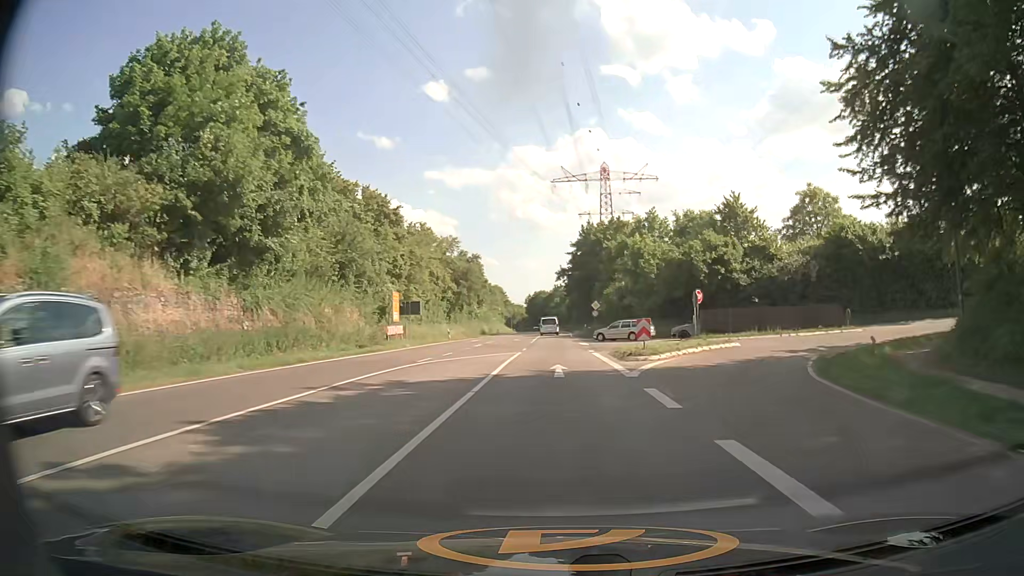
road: secondary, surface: asphalt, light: Day
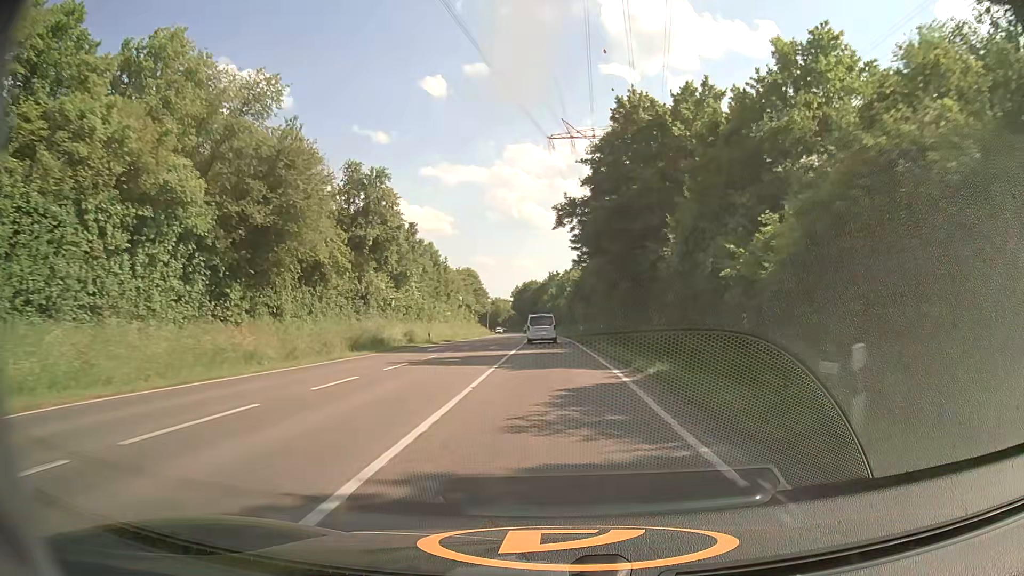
(+0.1, +56.8) m; 0°
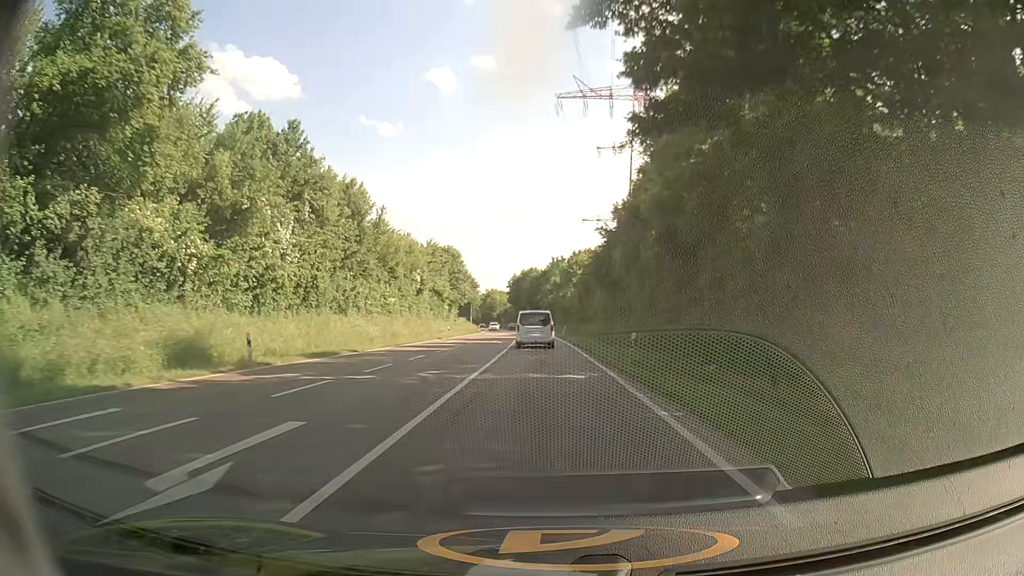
(+0.1, +31.8) m; 0°
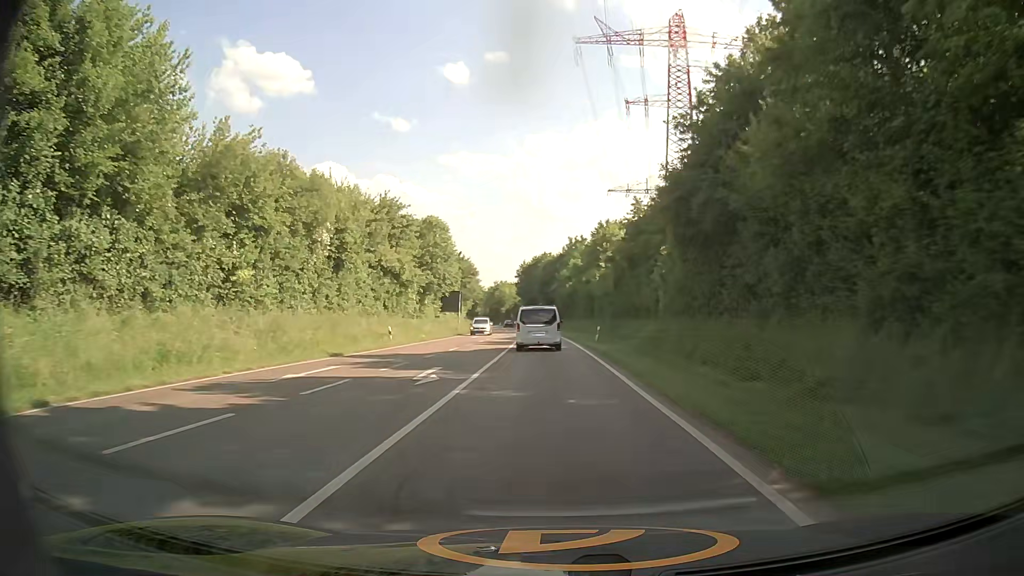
(-0.2, +29.4) m; -1°
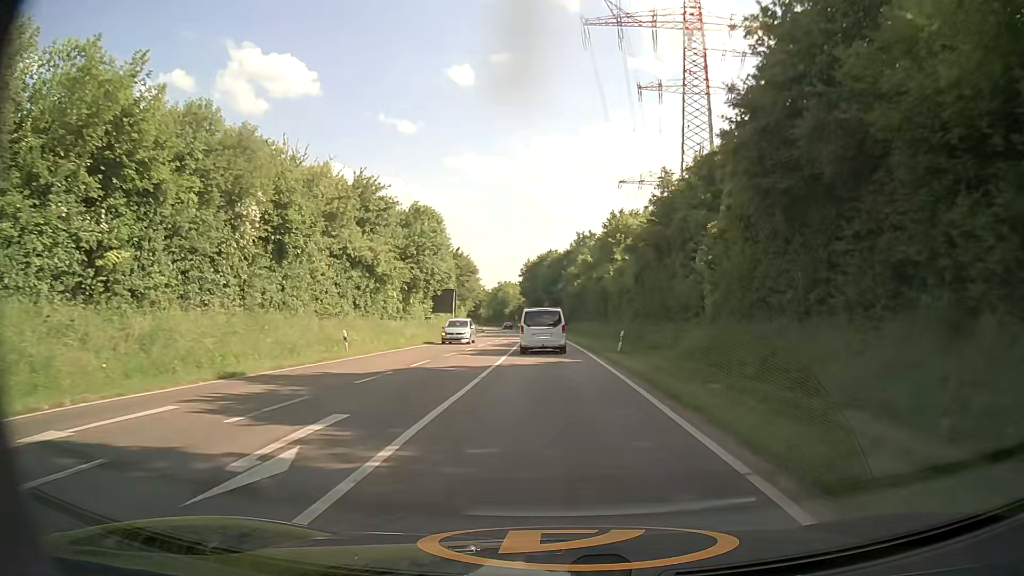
(-0.1, +9.3) m; -1°
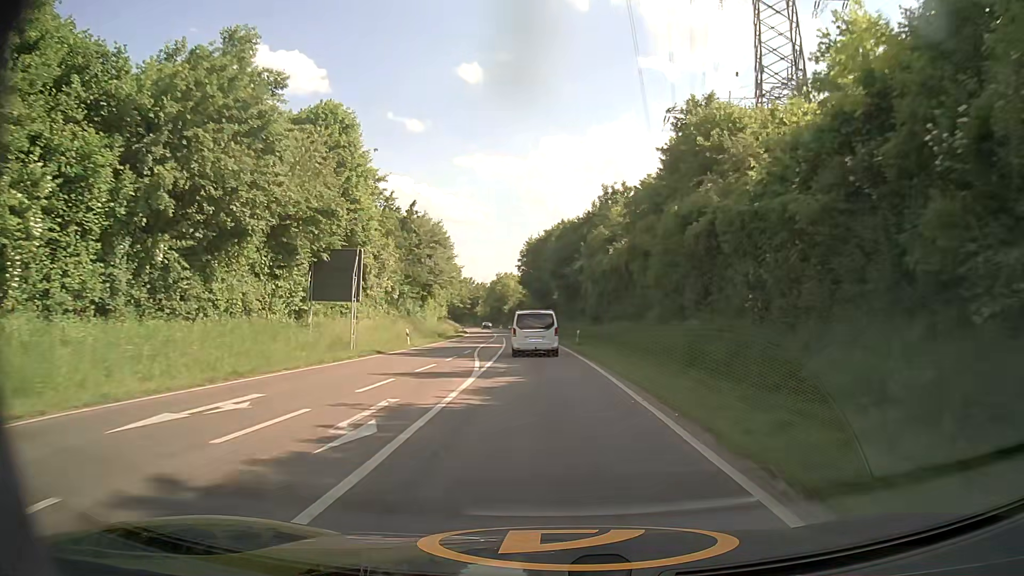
(-0.2, +37.6) m; -1°
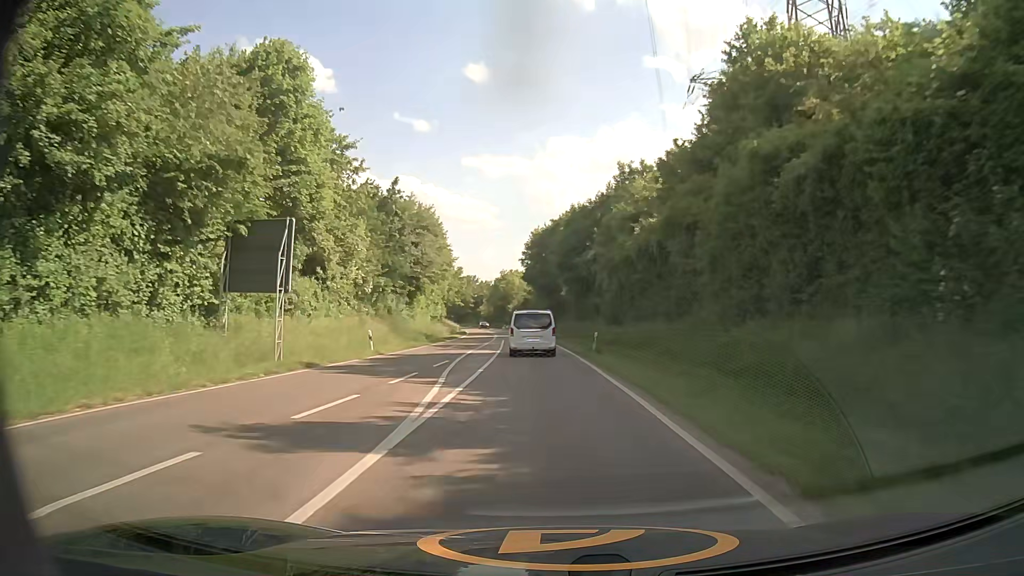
(0.0, +9.8) m; 0°
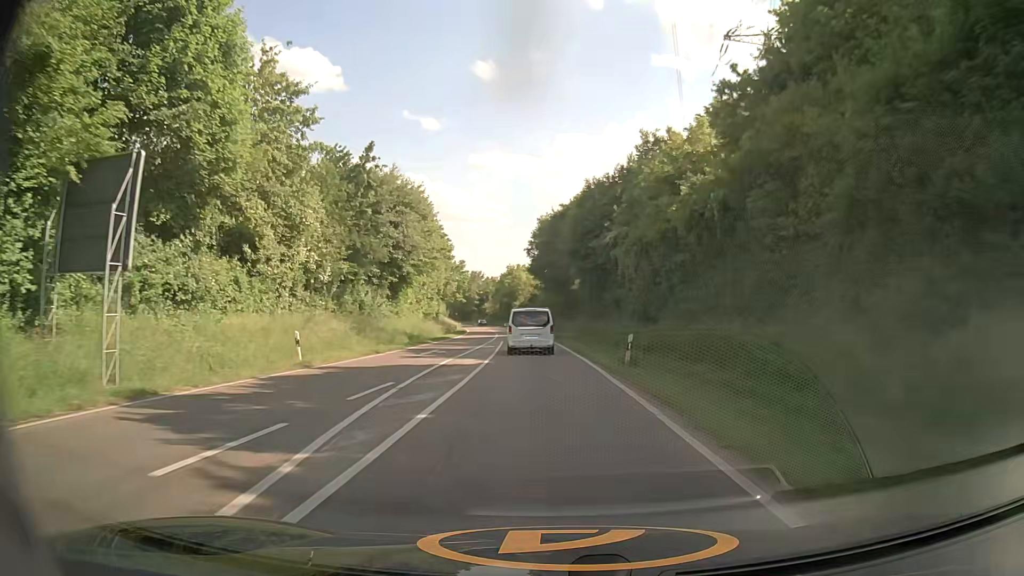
(-0.1, +10.0) m; -1°
(0, +10) (0, +20) (-1, +30) (-1, +40) (-2, +50) (-3, +60) (-4, +70) (-5, +80) (-6, +90) (-7, +100) m
